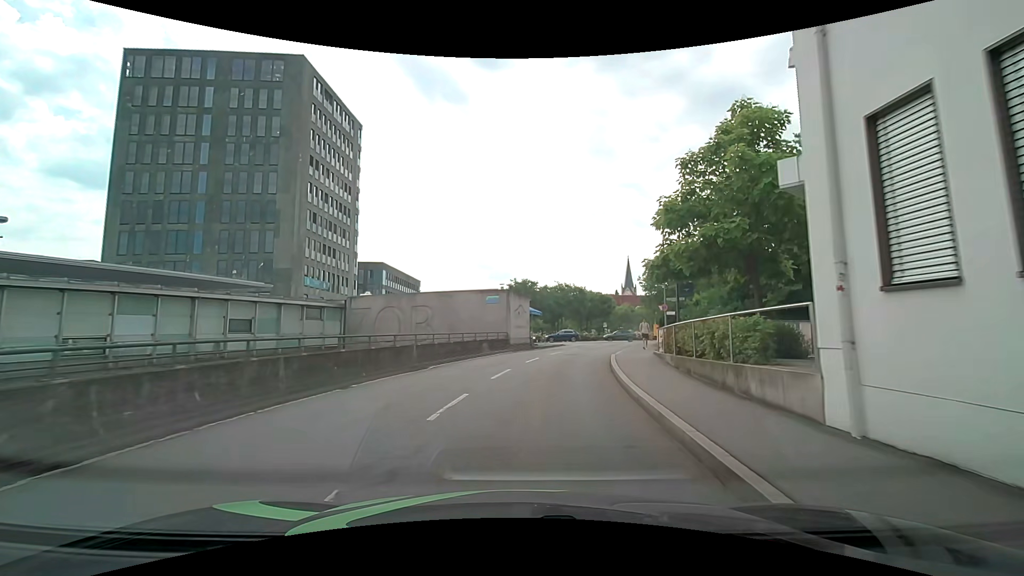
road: residential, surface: asphalt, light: Day
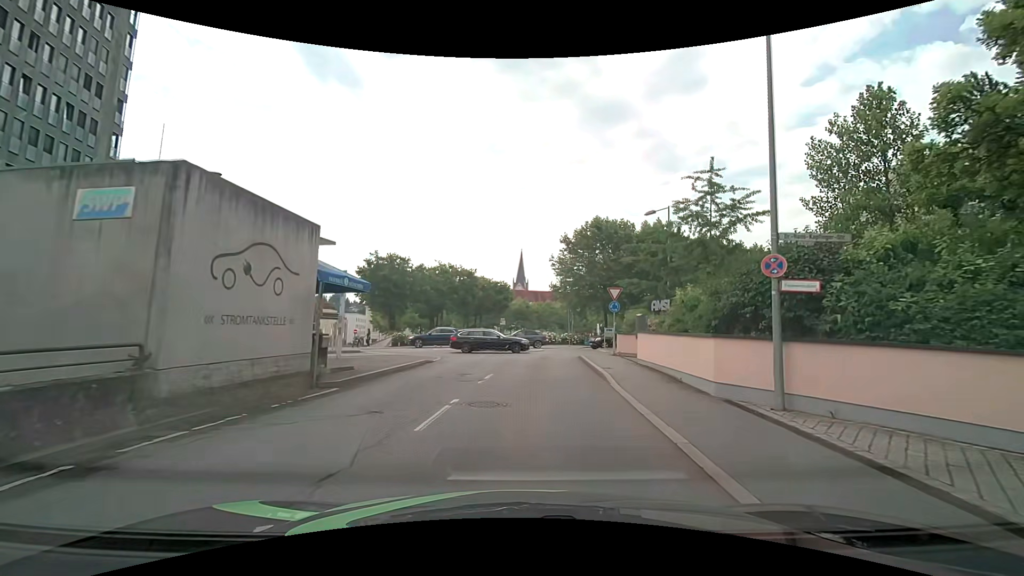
(+2.6, +24.1) m; +13°
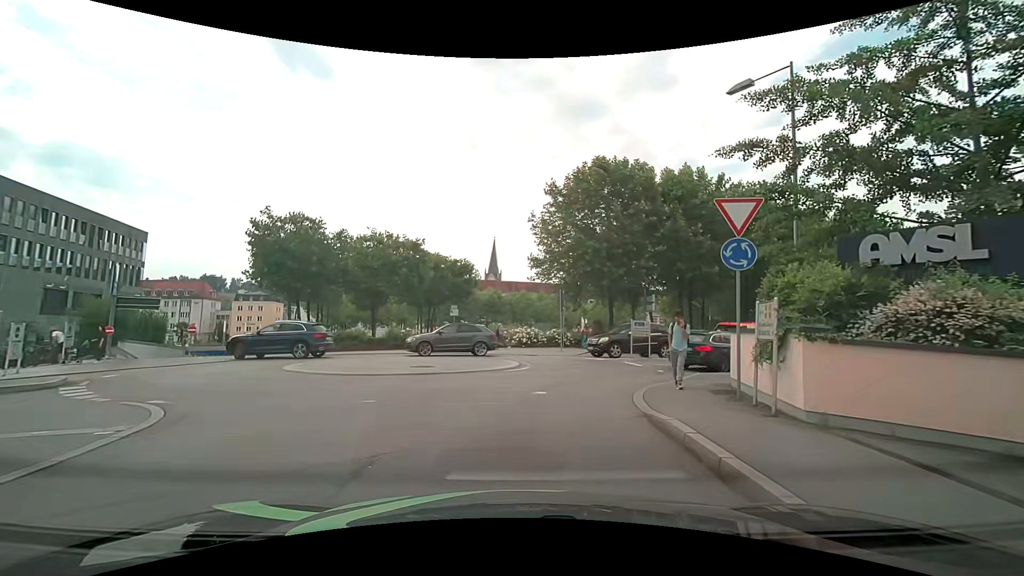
(+0.9, +18.4) m; +4°
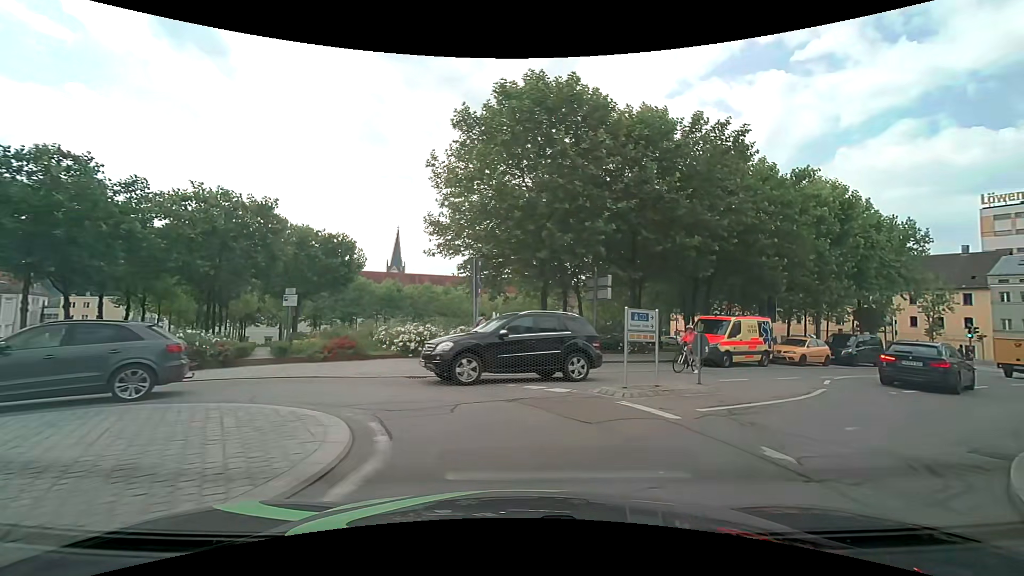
(+0.4, +12.1) m; +9°
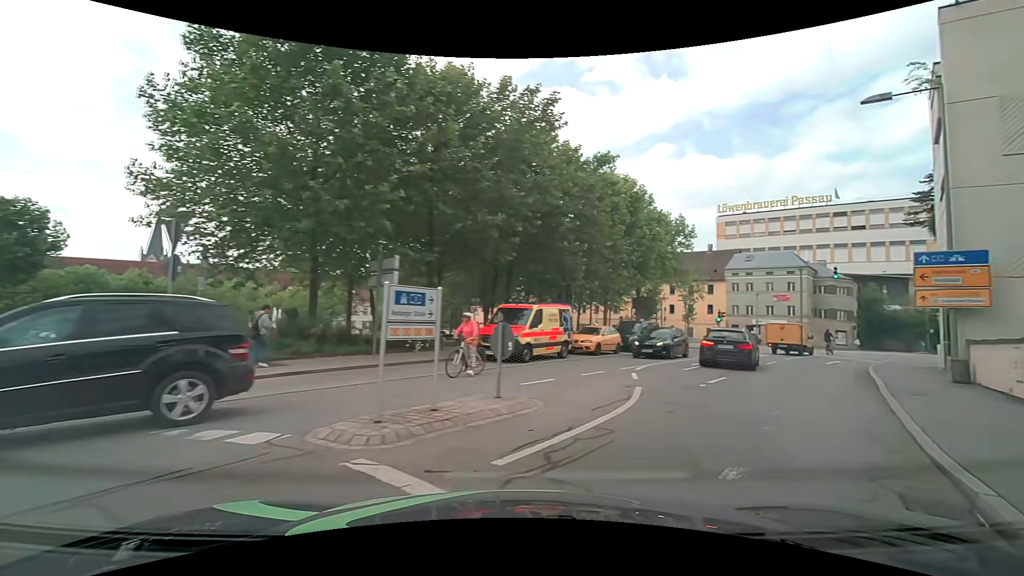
(+0.8, +4.5) m; +22°
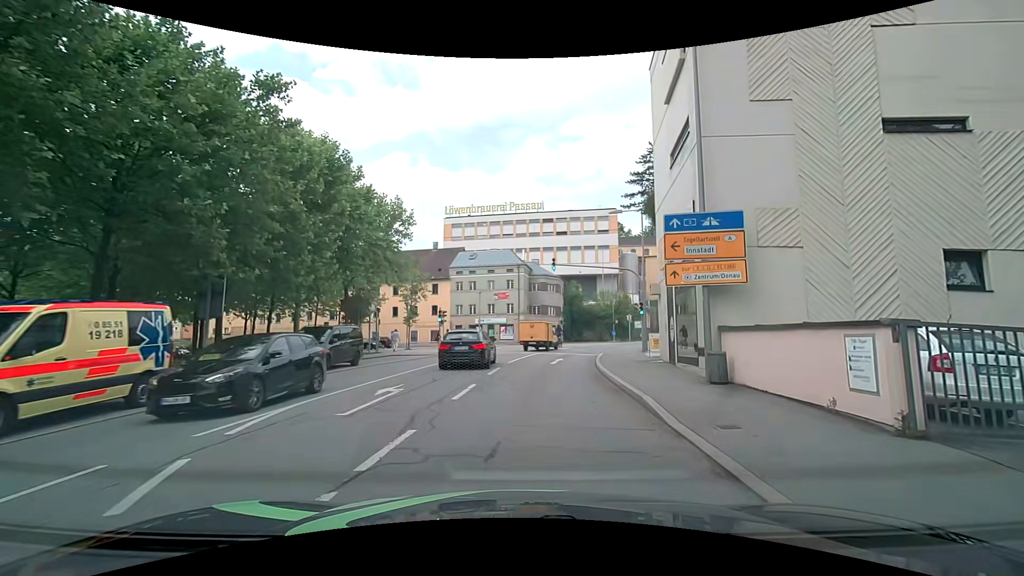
(+3.0, +8.3) m; +31°
